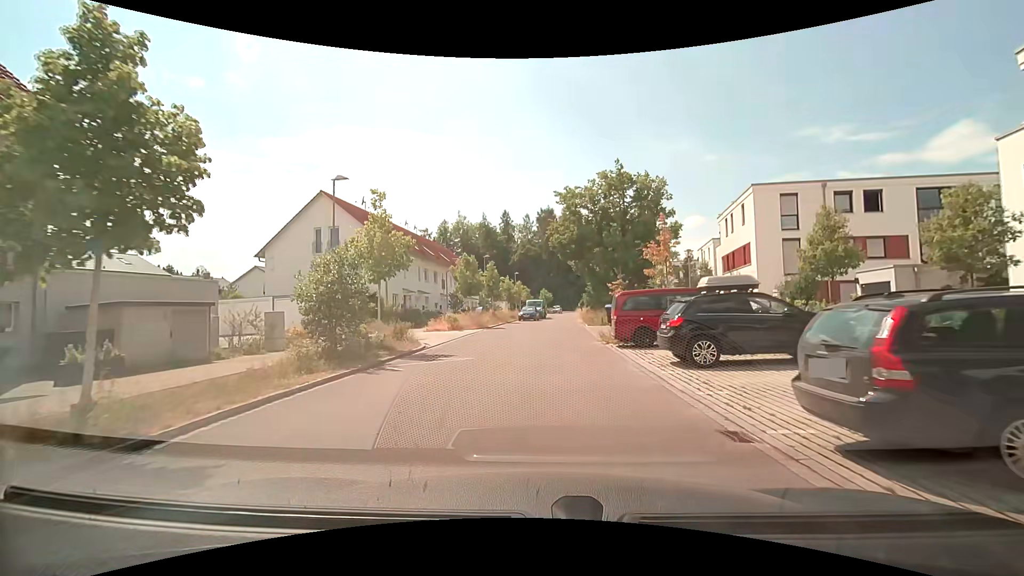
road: residential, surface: asphalt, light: Day
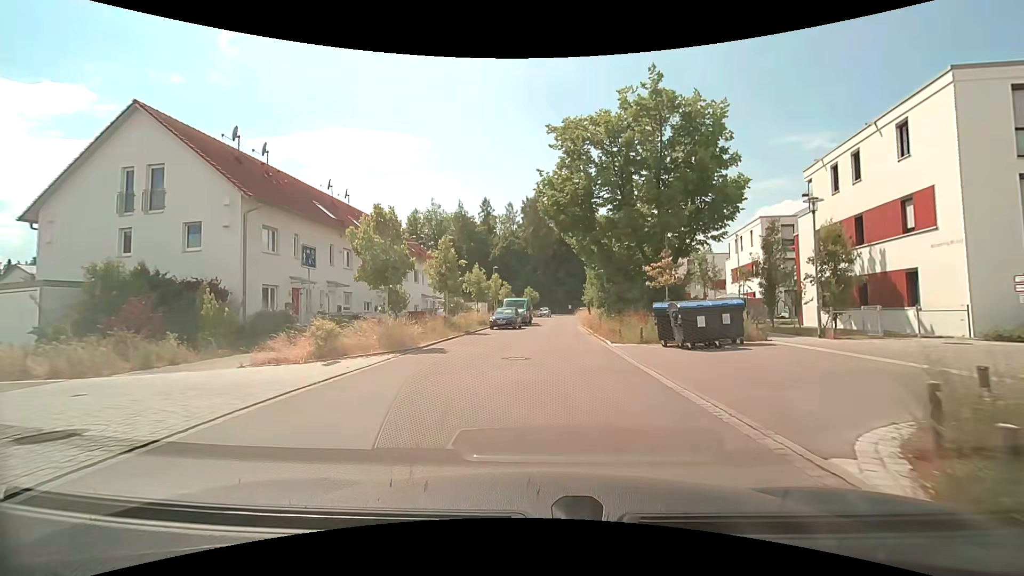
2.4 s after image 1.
(+0.2, +17.3) m; +2°
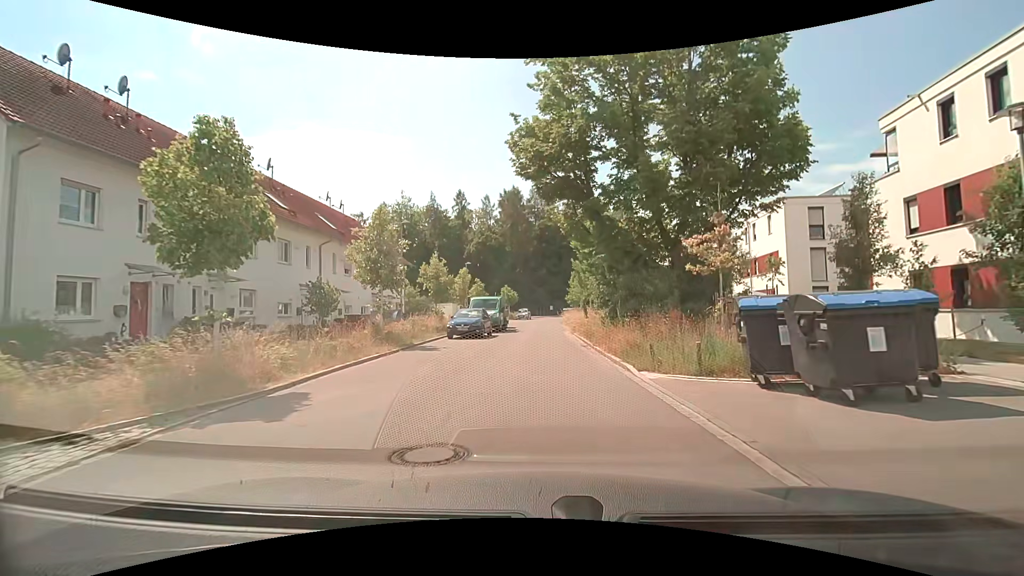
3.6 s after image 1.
(+0.2, +8.6) m; +2°
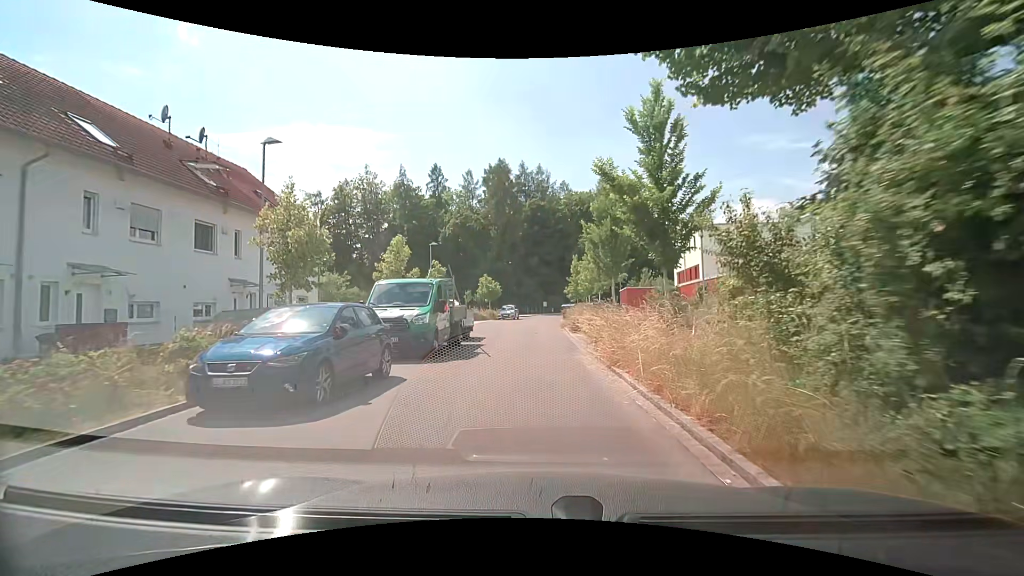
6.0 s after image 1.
(+0.3, +17.0) m; +1°
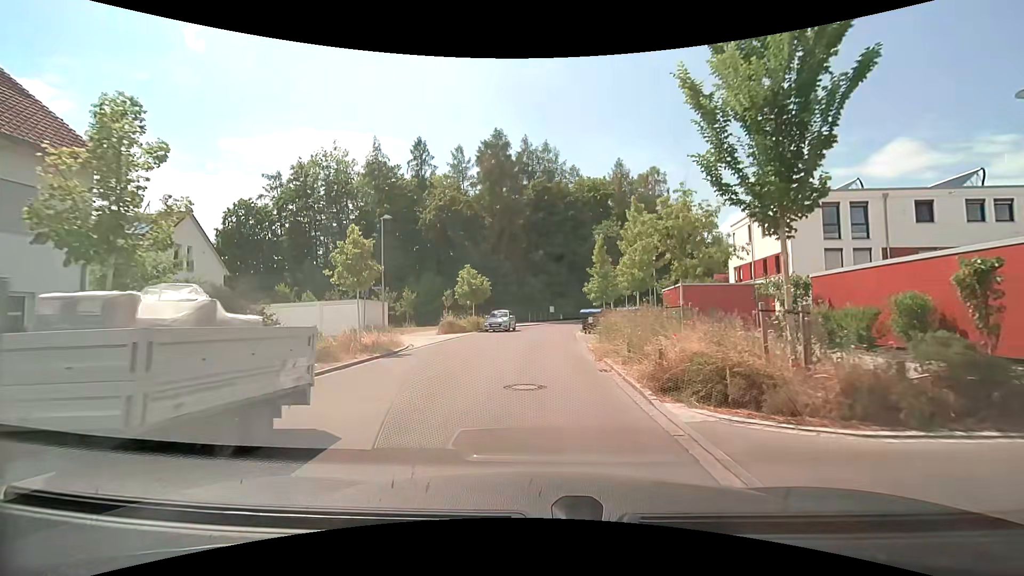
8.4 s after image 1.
(0.0, +16.5) m; 0°
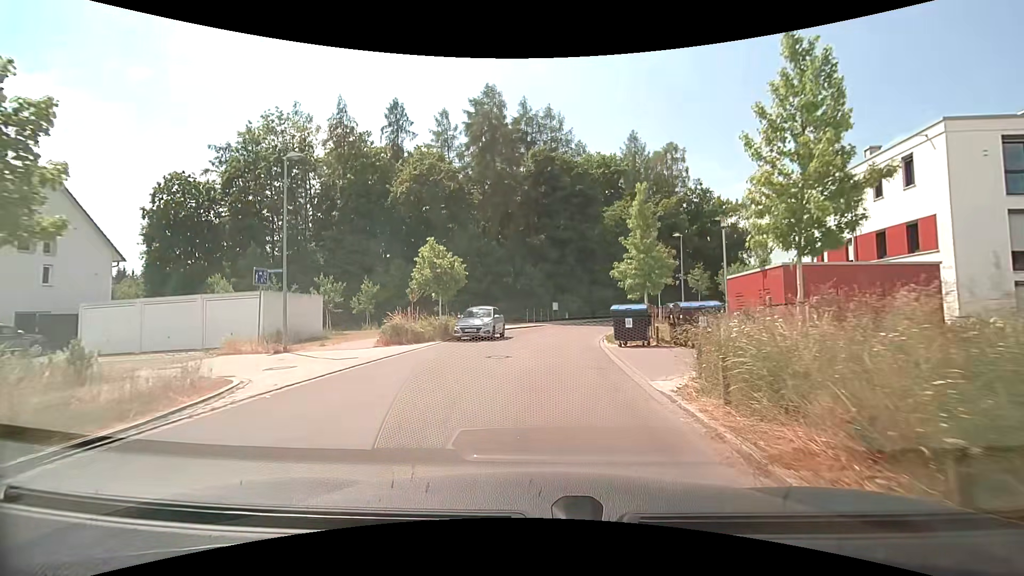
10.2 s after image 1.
(0.0, +12.4) m; -1°
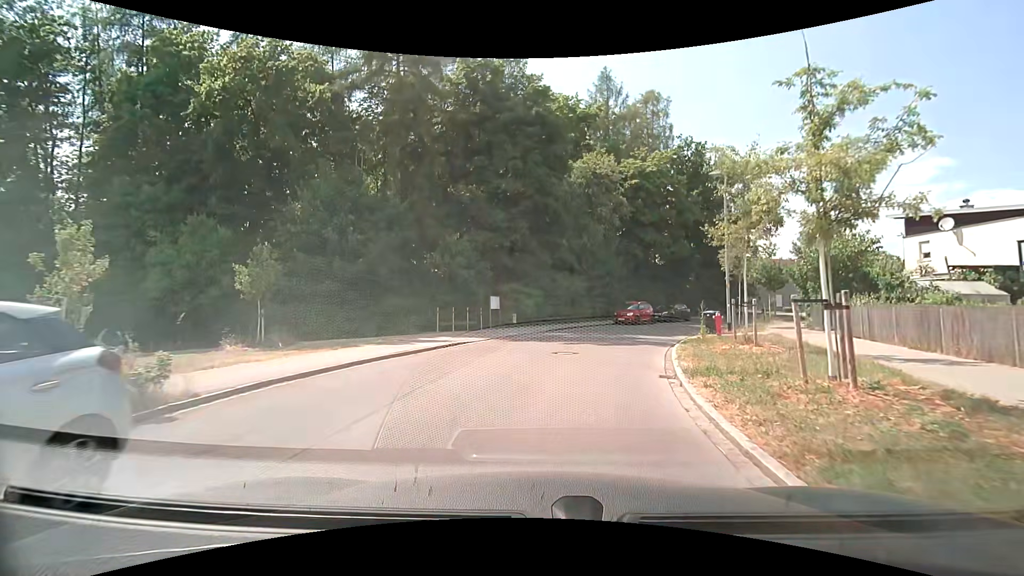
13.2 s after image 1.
(+1.1, +21.0) m; +7°
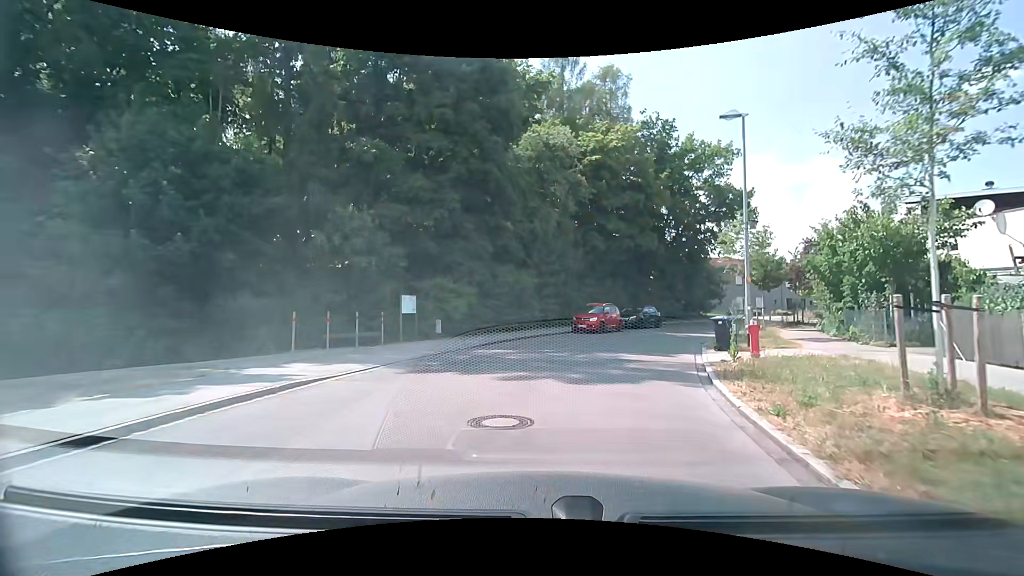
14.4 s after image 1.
(+0.3, +8.5) m; +6°
(+1, +10) (+4, +20) (+8, +29) (+13, +37) (+20, +44) (+28, +50) (+36, +56) (+45, +60) (+54, +65) (+63, +70) m
